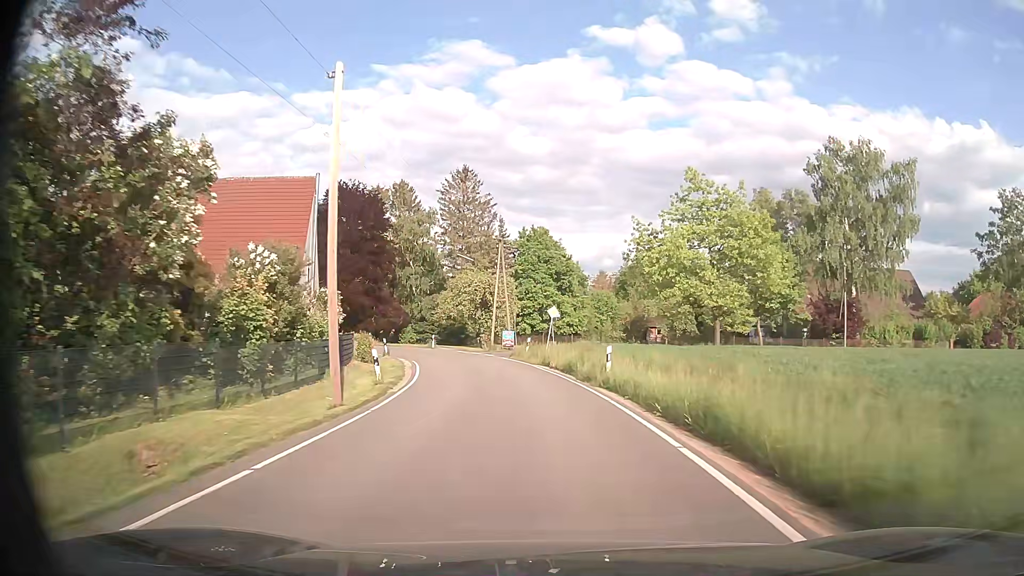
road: tertiary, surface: asphalt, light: Day
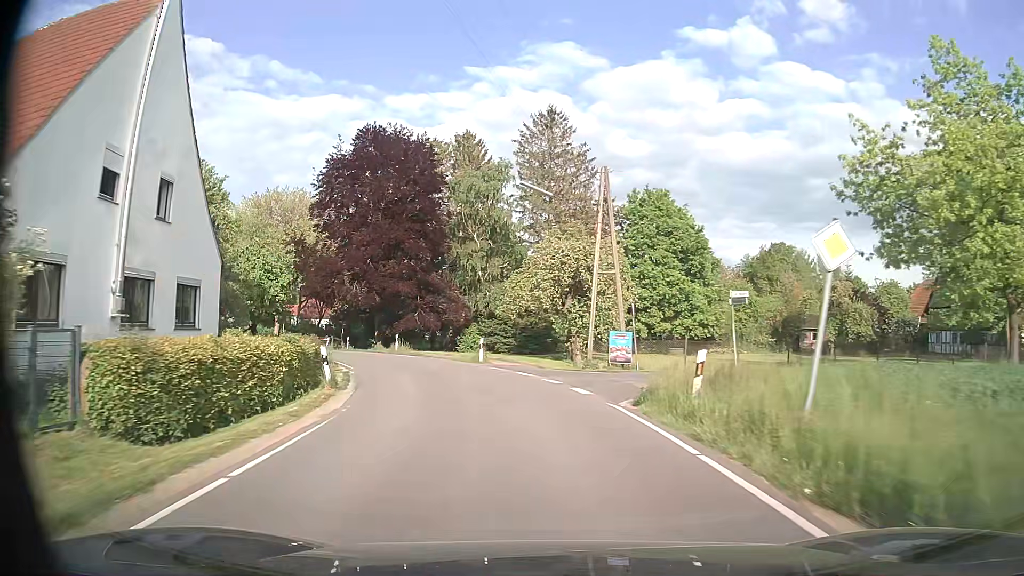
(-1.5, +24.3) m; -8°
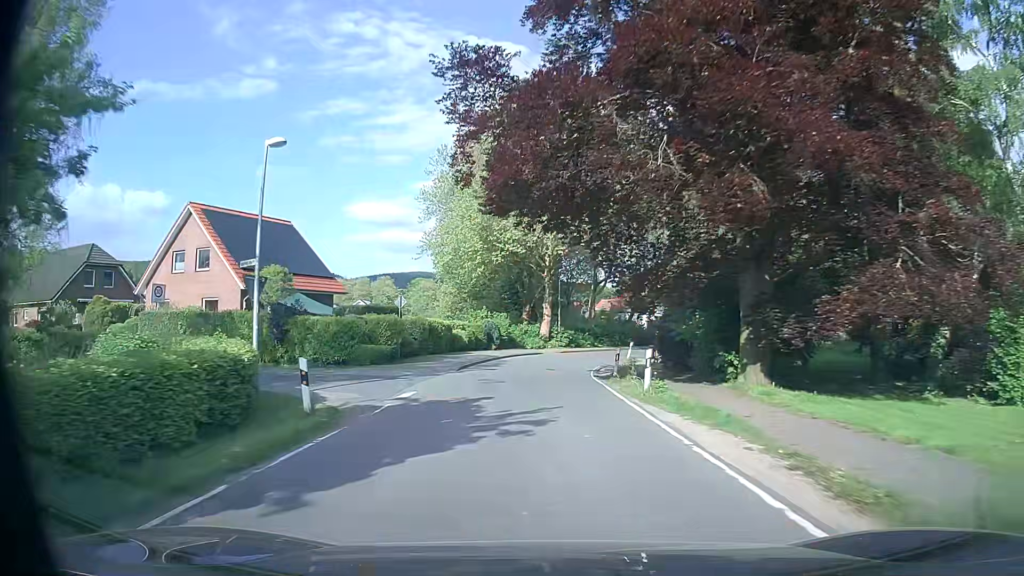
(-9.6, +37.9) m; -29°
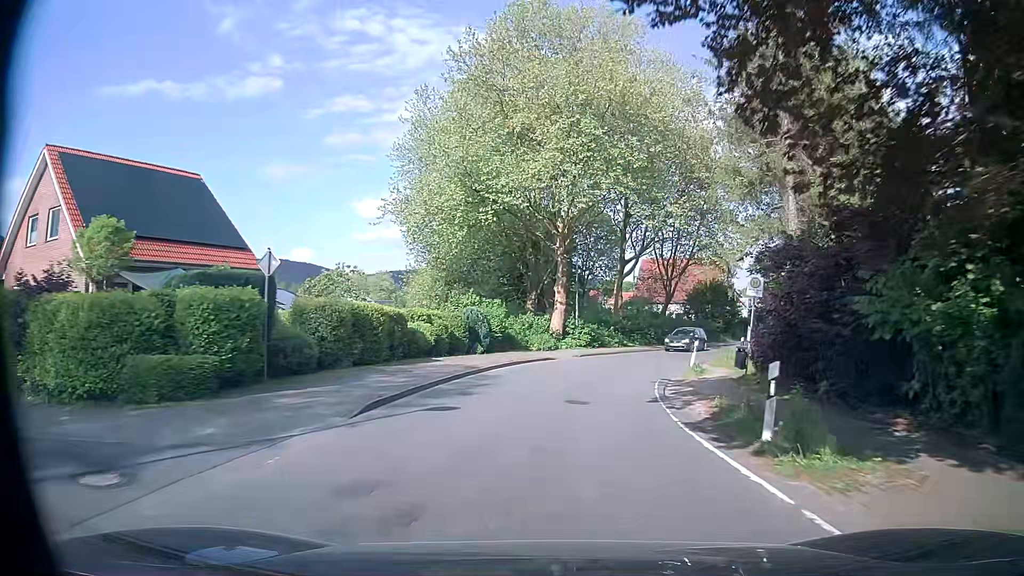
(-0.2, +15.0) m; -1°
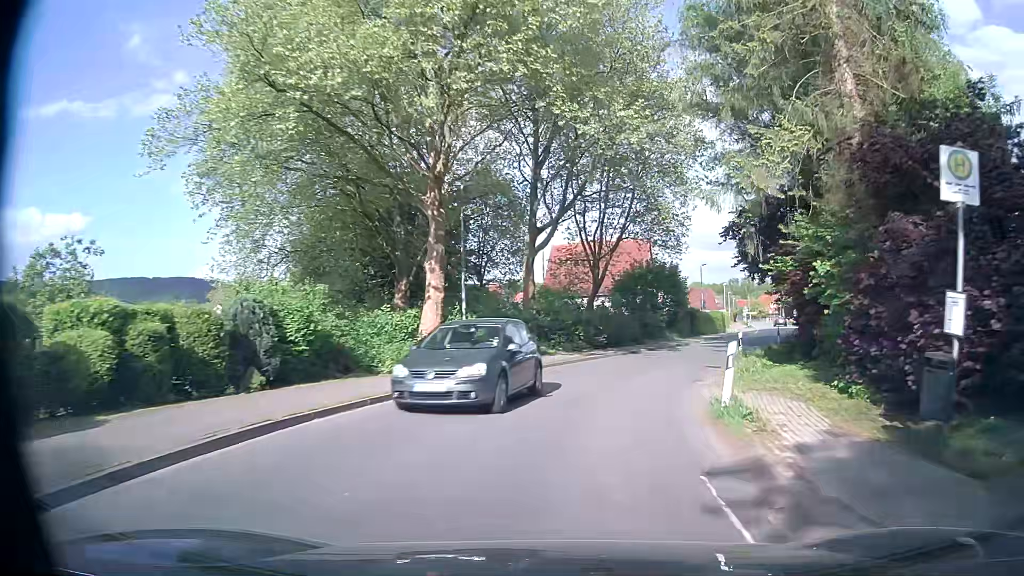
(+0.9, +15.1) m; +8°
